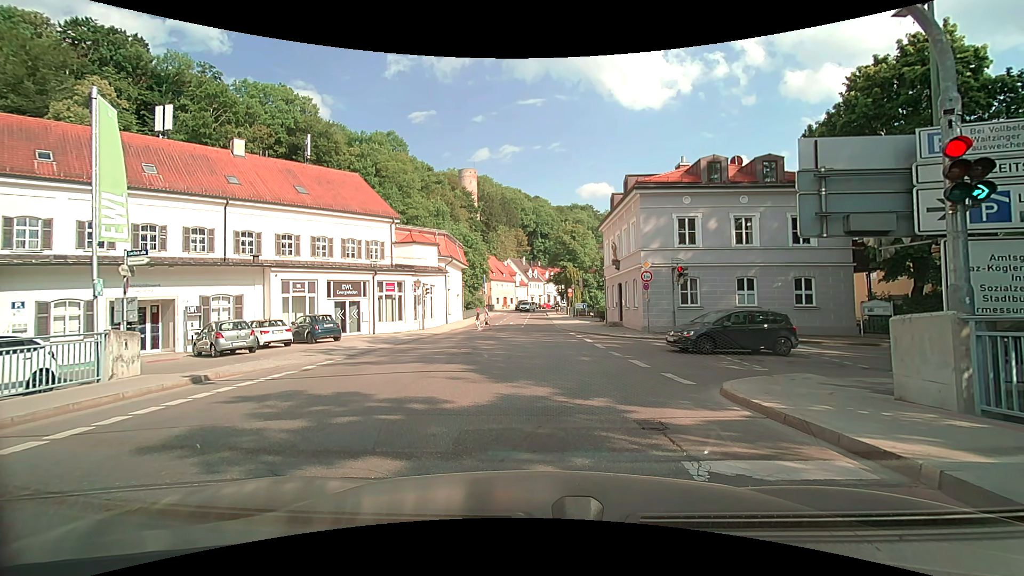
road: residential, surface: asphalt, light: Day
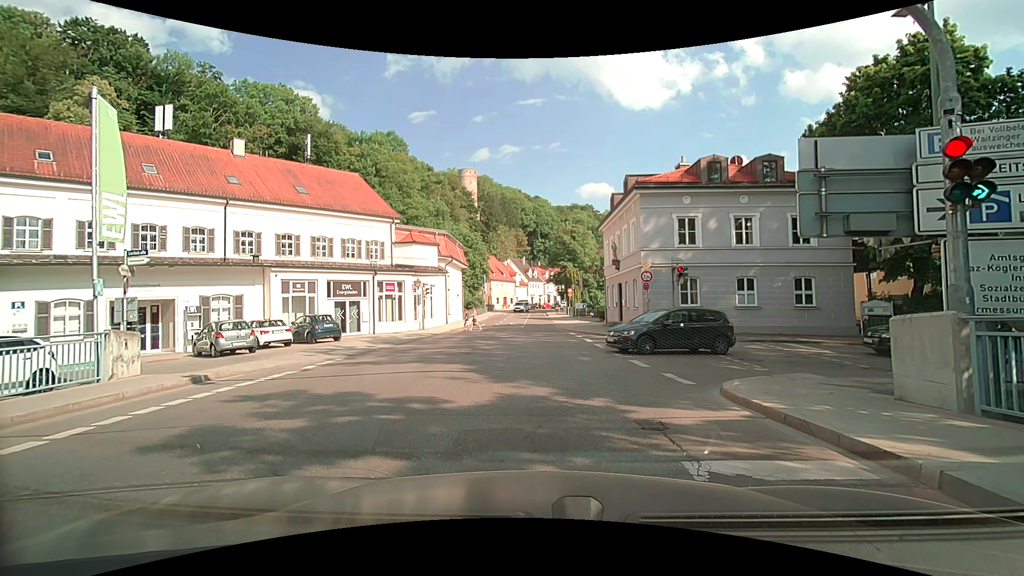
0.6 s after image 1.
(0.0, 0.0) m; 0°
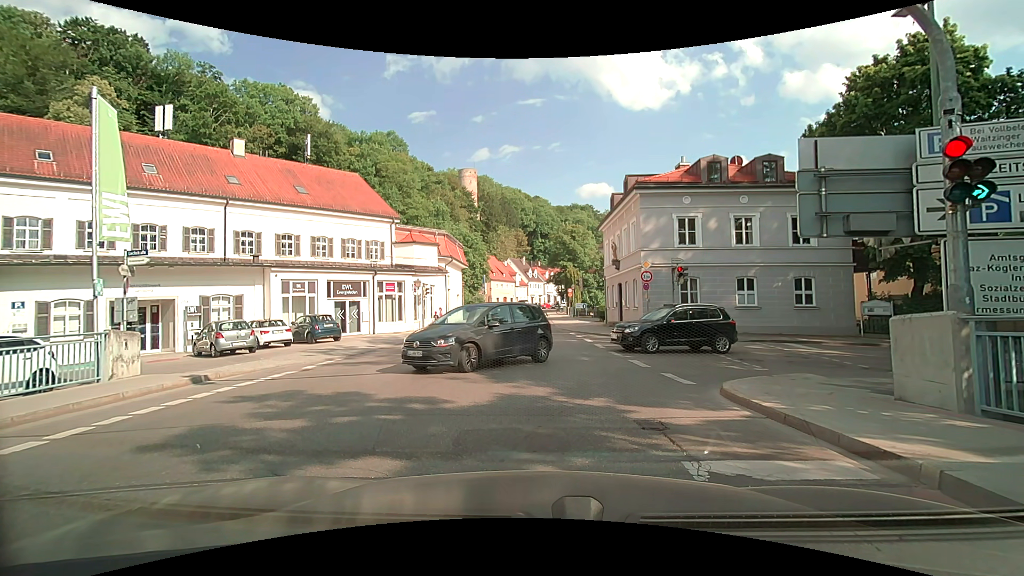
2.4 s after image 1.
(0.0, 0.0) m; 0°
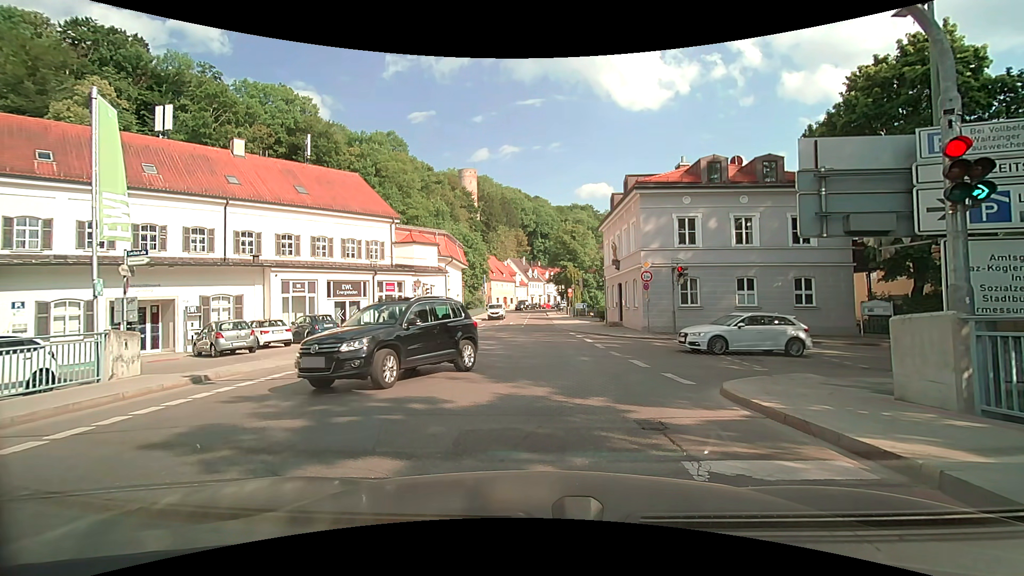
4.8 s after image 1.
(0.0, 0.0) m; 0°
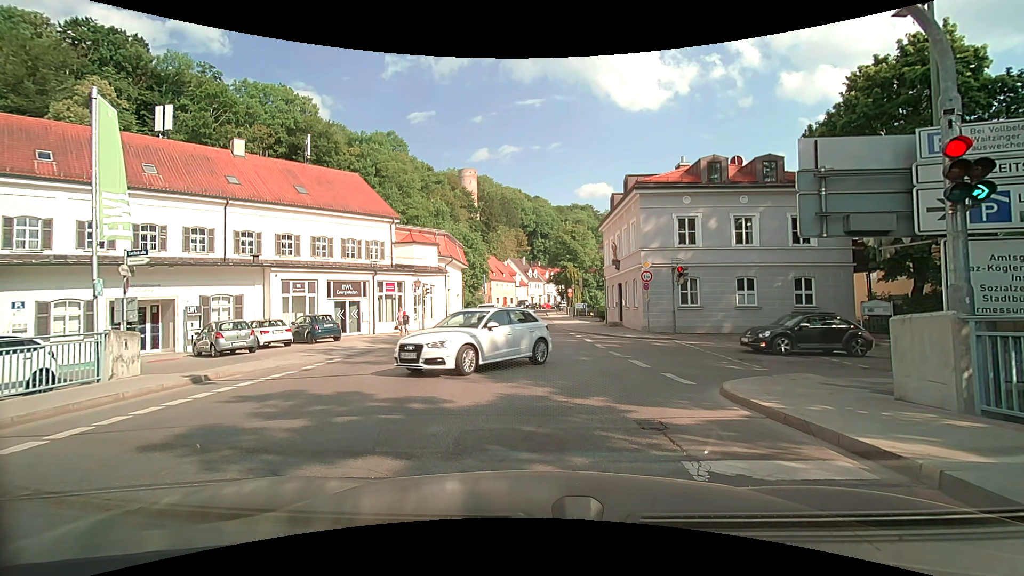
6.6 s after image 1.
(0.0, 0.0) m; 0°
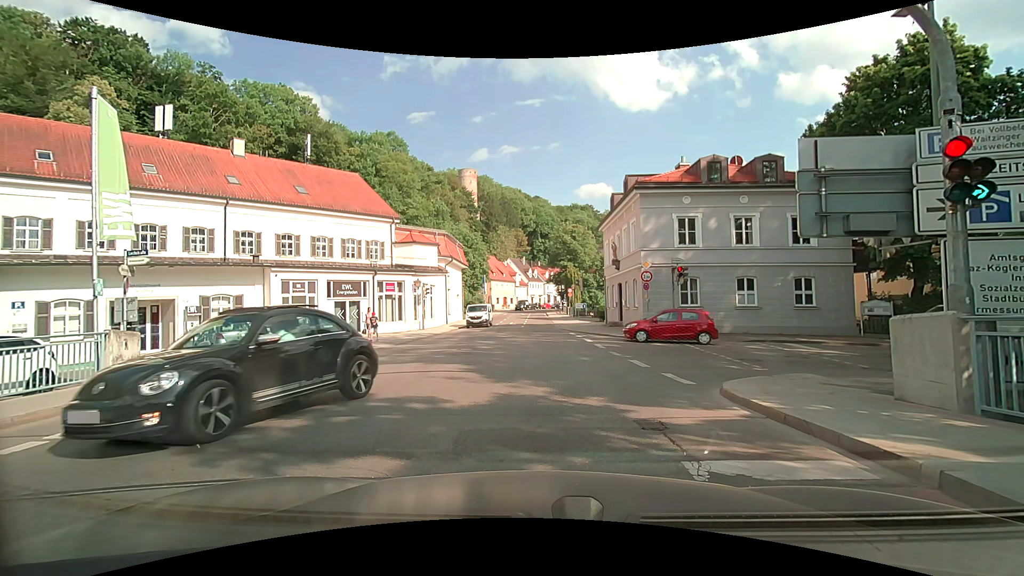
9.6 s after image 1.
(0.0, 0.0) m; 0°
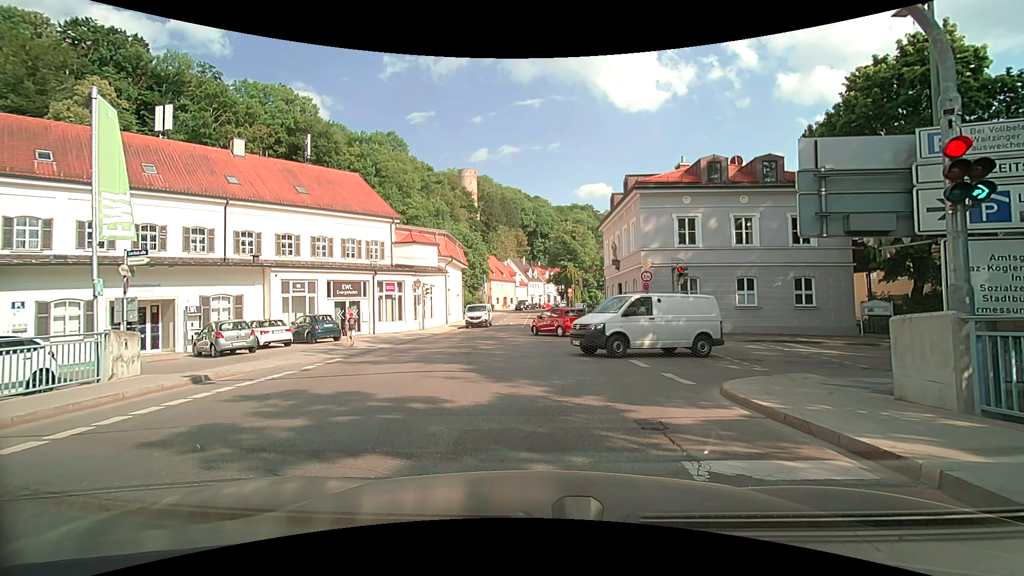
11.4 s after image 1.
(0.0, 0.0) m; 0°
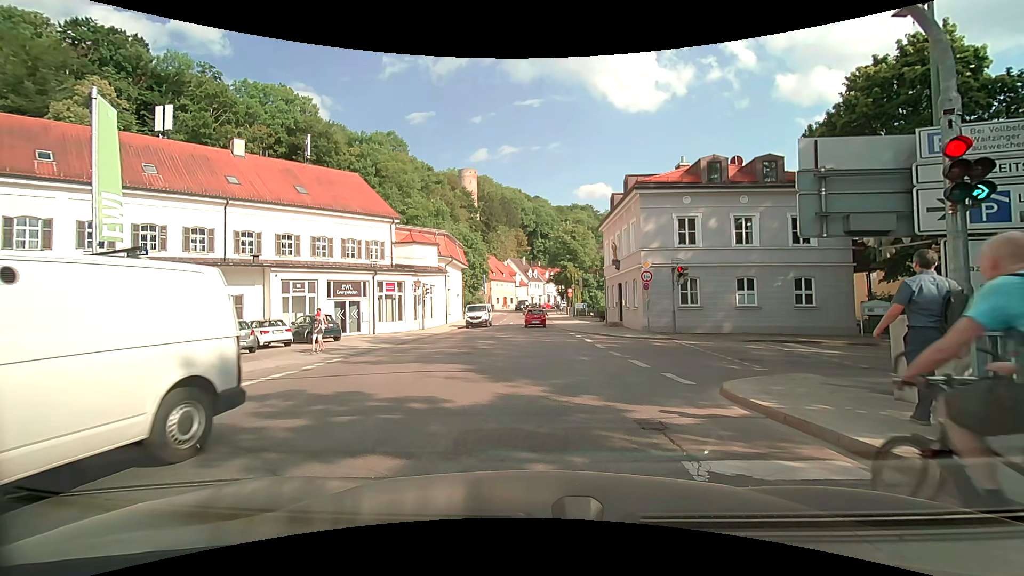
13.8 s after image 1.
(0.0, 0.0) m; 0°
(0, +10) (0, +20) (0, +30) (+1, +40) (+1, +50) (+1, +60) (+1, +70) (+1, +80) (+2, +90) (+3, +100) m
